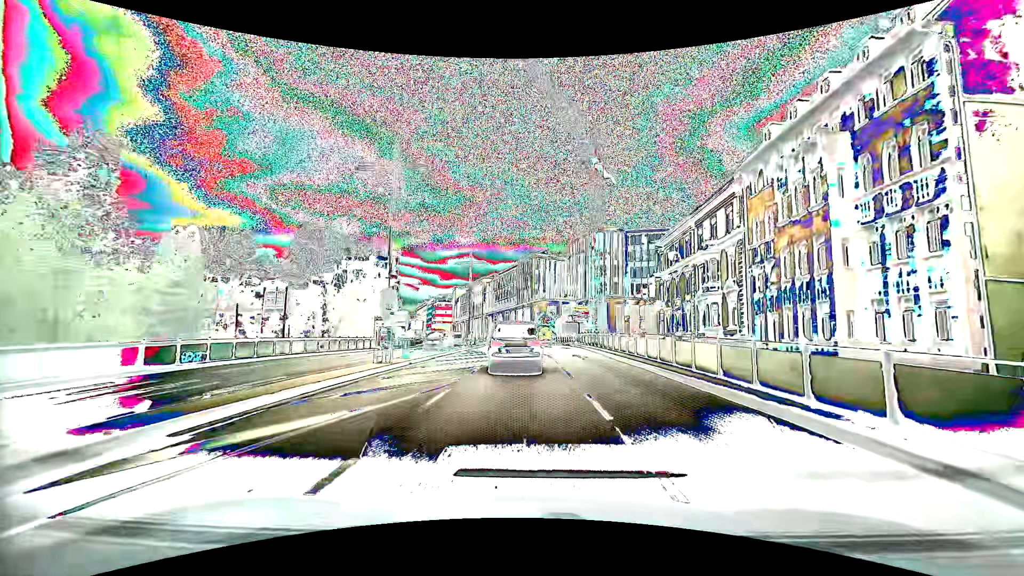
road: primary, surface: asphalt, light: Day
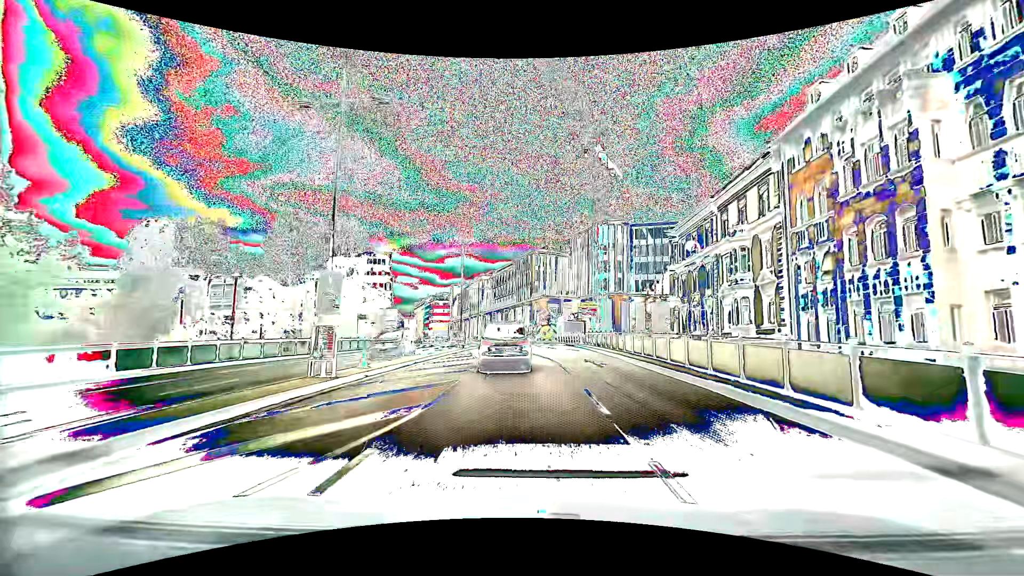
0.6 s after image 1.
(0.0, +5.6) m; 0°
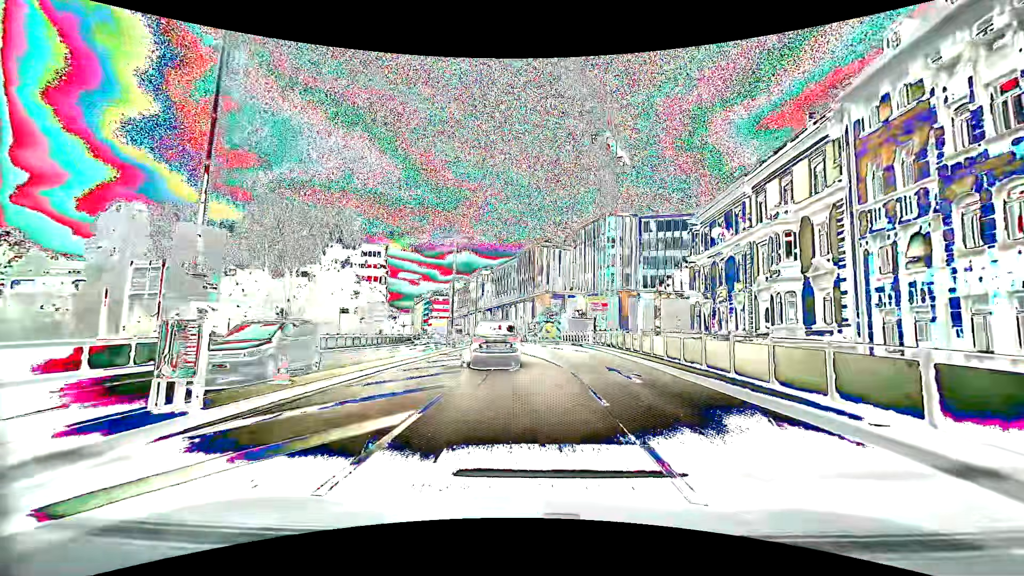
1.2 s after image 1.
(0.0, +5.5) m; -1°
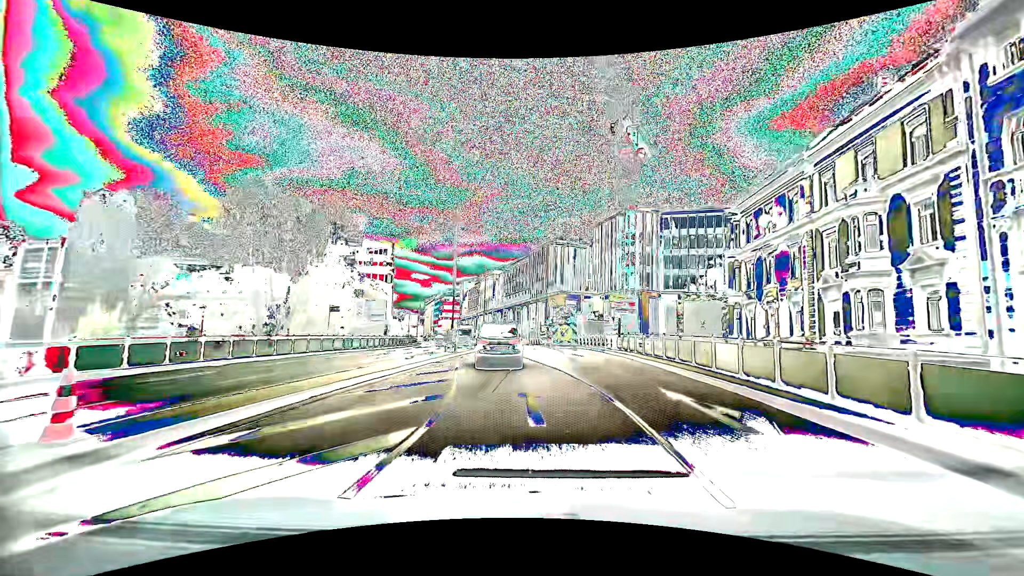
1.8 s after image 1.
(0.0, +5.6) m; -2°
